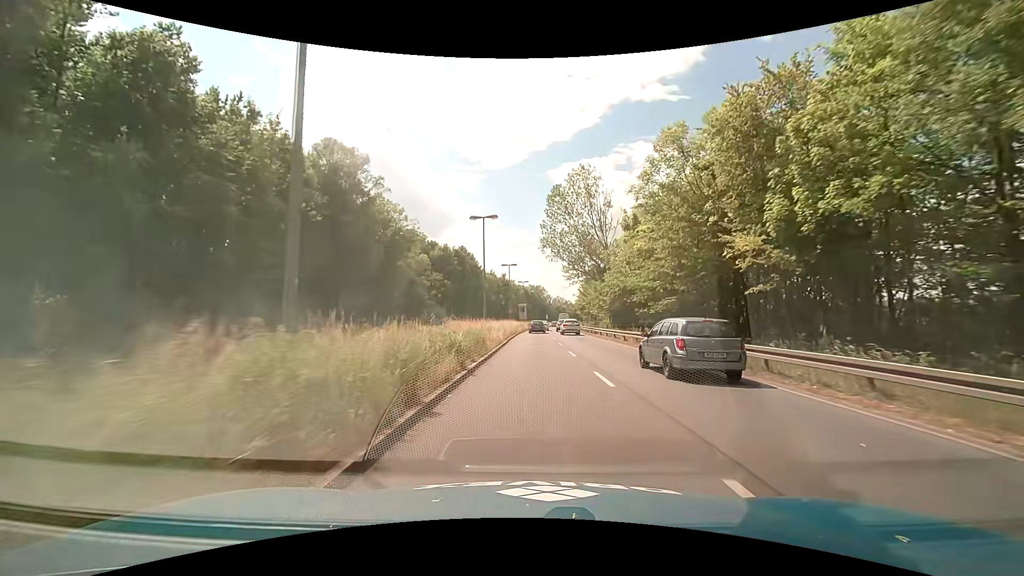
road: primary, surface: asphalt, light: Day
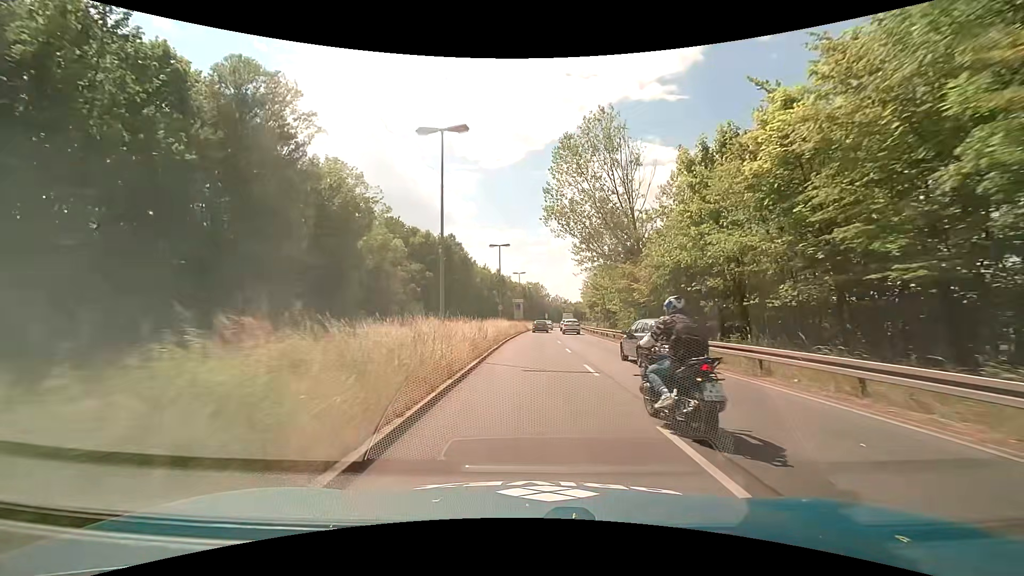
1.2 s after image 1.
(0.0, +15.9) m; 0°
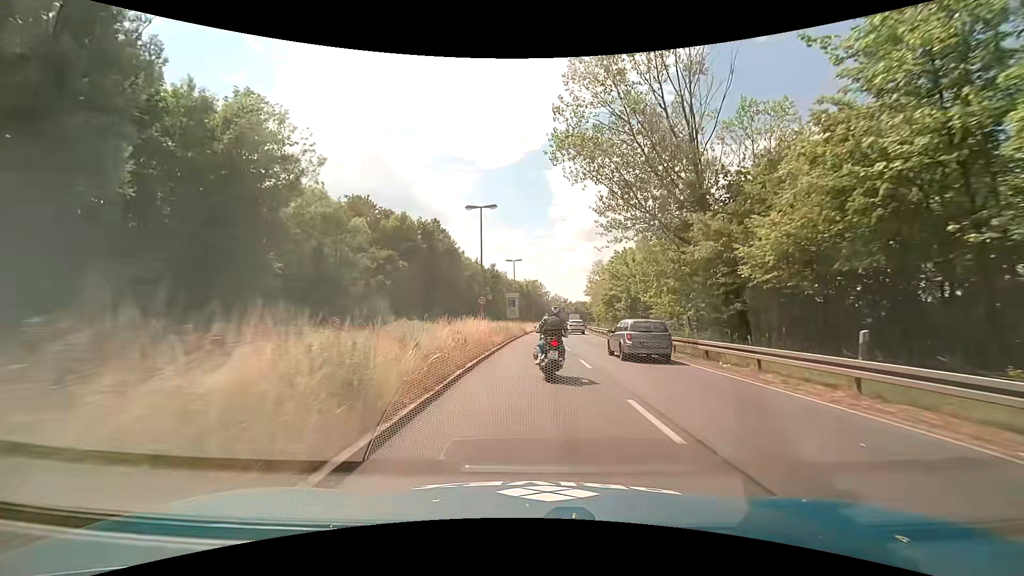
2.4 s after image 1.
(+0.1, +16.0) m; +1°
(0, +10) (0, +20) (0, +30) (0, +40) (0, +50) (+1, +60) (+2, +70) (+2, +80) (+3, +90) (+4, +100) m
